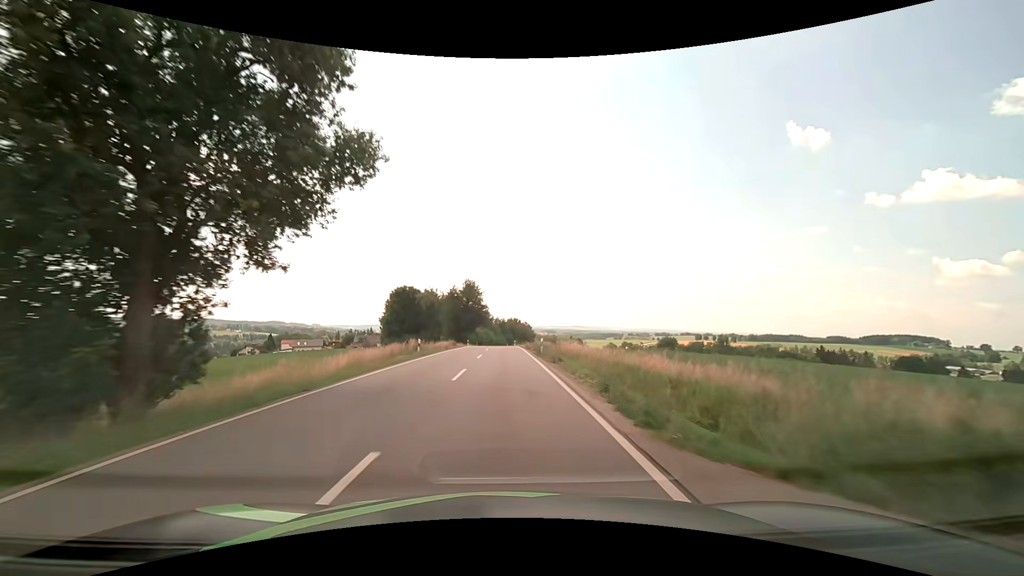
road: secondary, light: Day
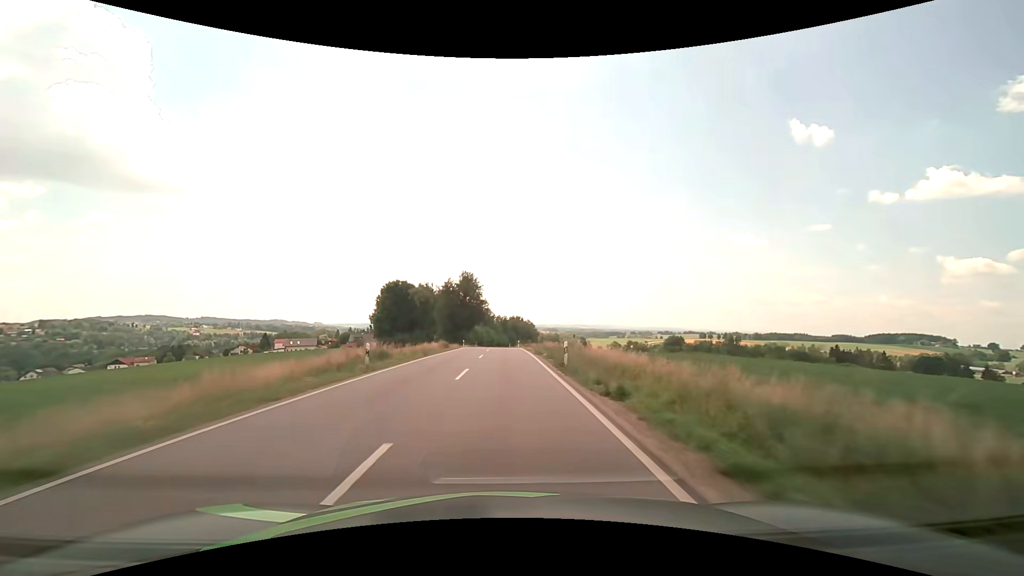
(0.0, +11.7) m; 0°
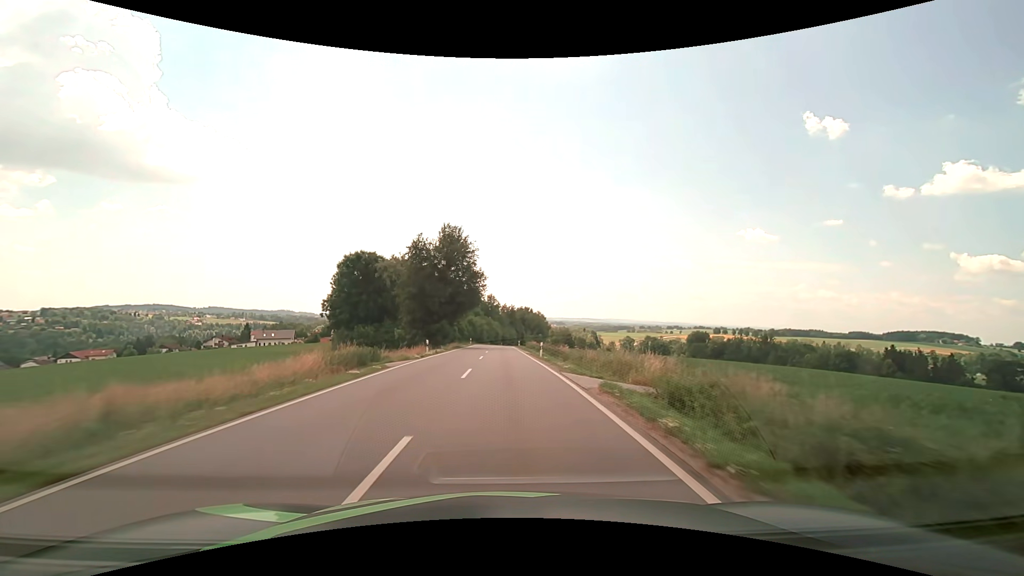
(-0.1, +35.8) m; -1°
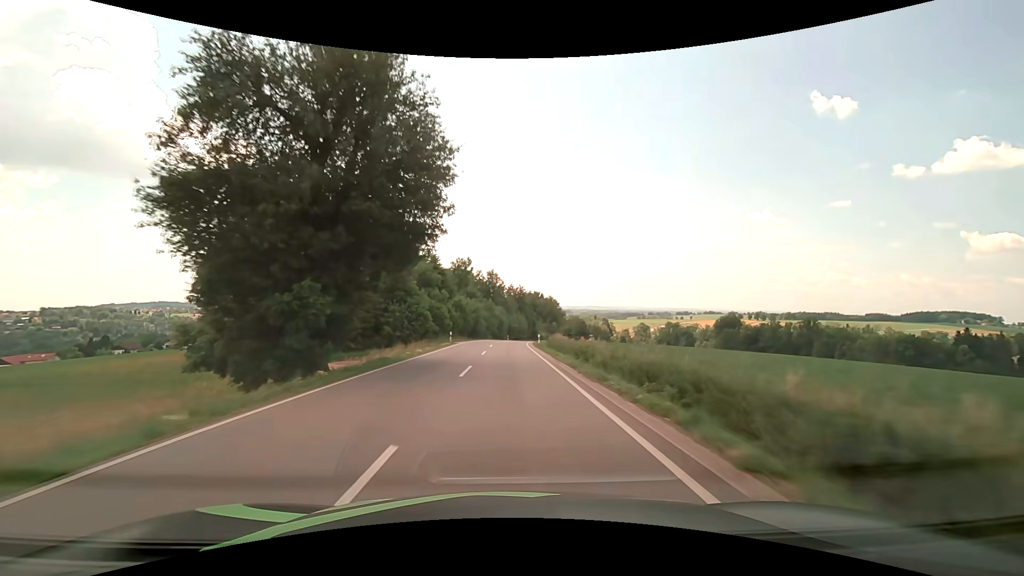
(-0.2, +36.7) m; -1°
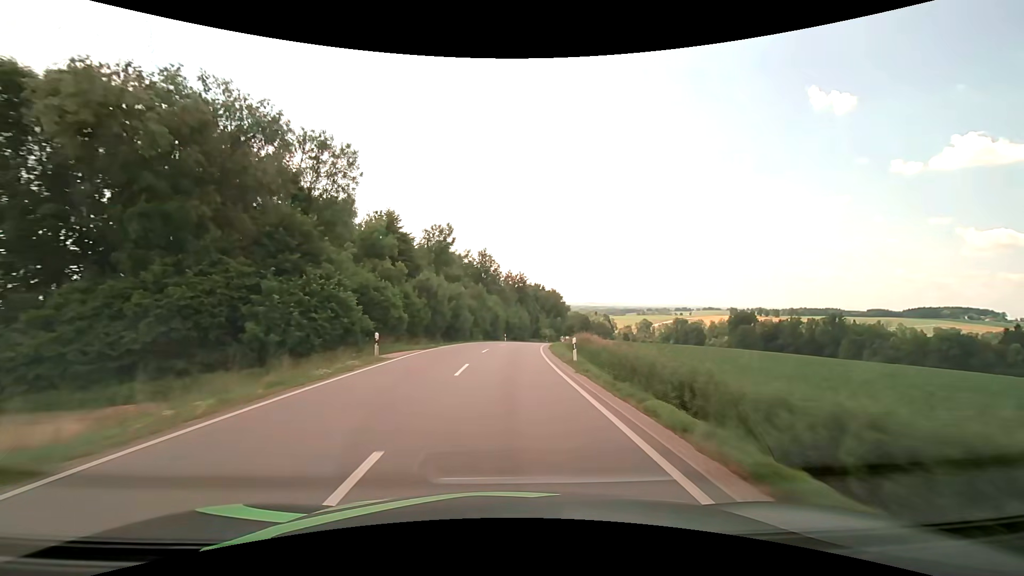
(+0.1, +24.3) m; +1°
(0, +10) (0, +20) (0, +30) (+1, +40) (+2, +50) (+3, +60) (+5, +70) (+6, +80) (+8, +89) (+10, +99) m
